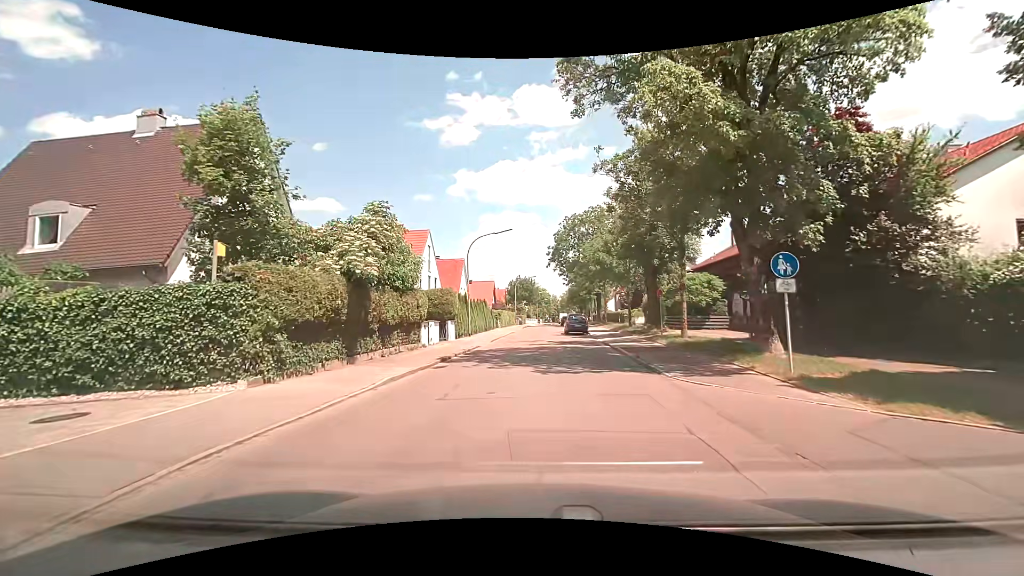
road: tertiary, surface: asphalt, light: Day
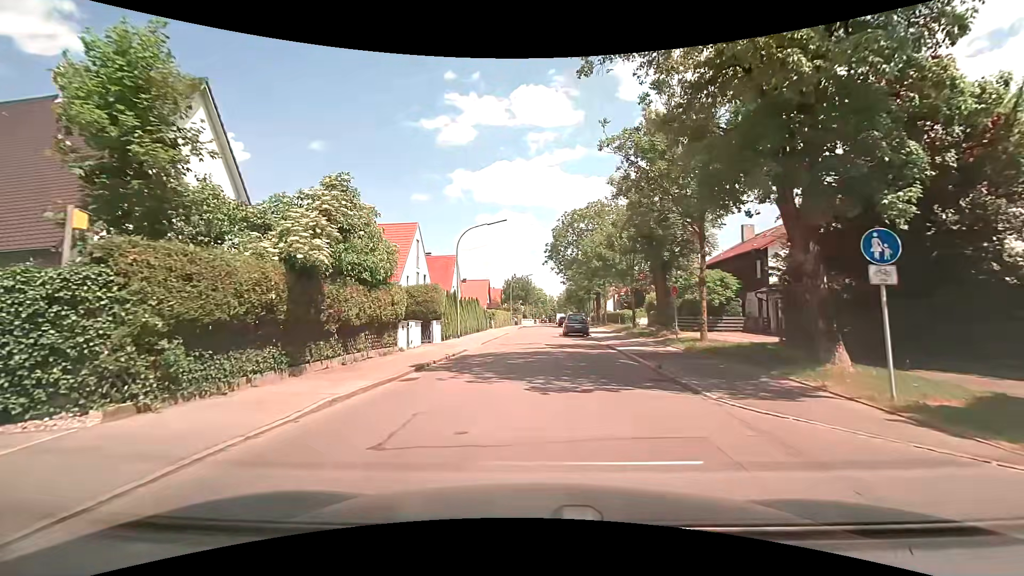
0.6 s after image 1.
(0.0, +3.3) m; +1°
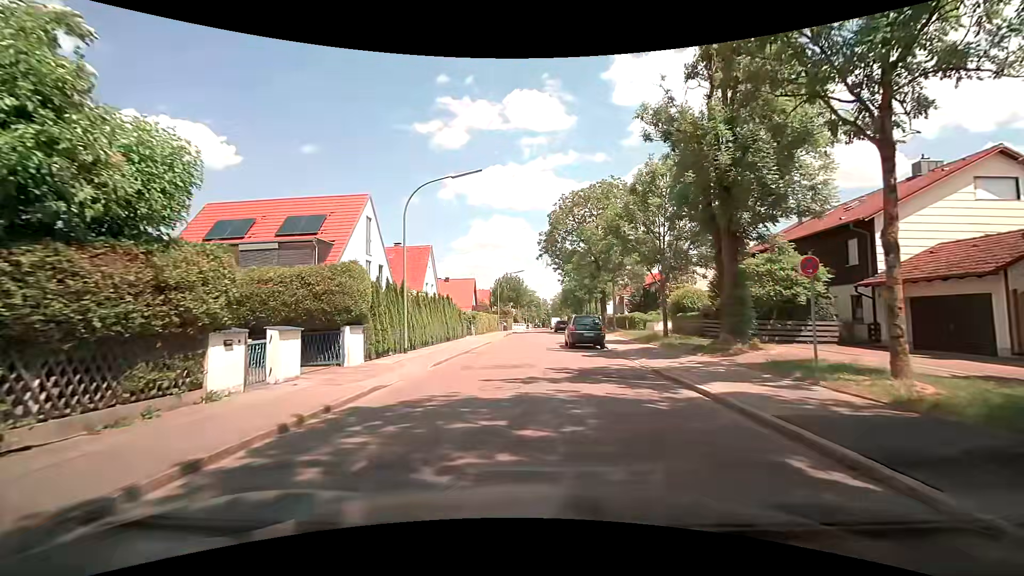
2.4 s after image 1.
(+0.1, +11.4) m; +1°
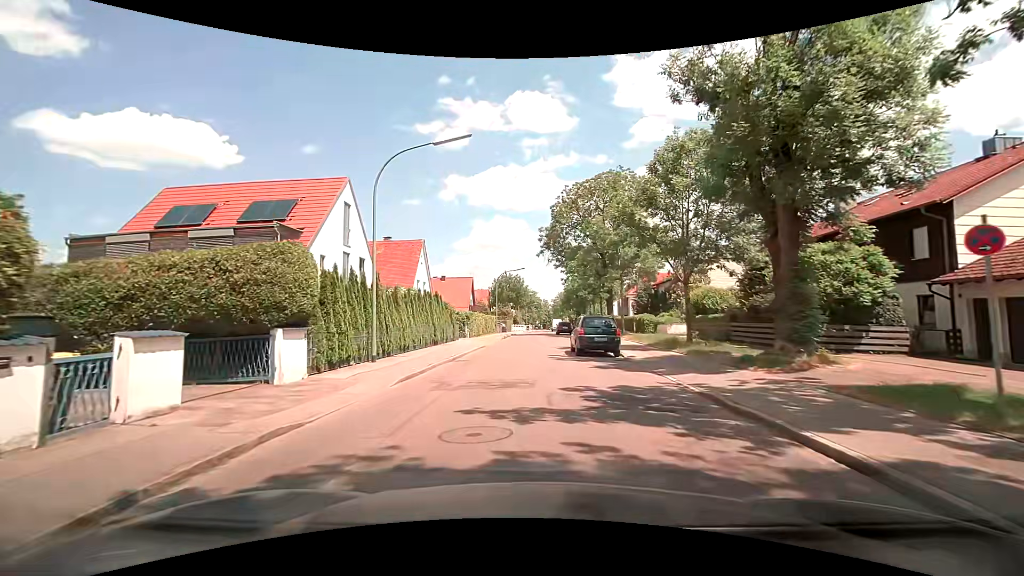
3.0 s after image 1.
(0.0, +4.1) m; 0°
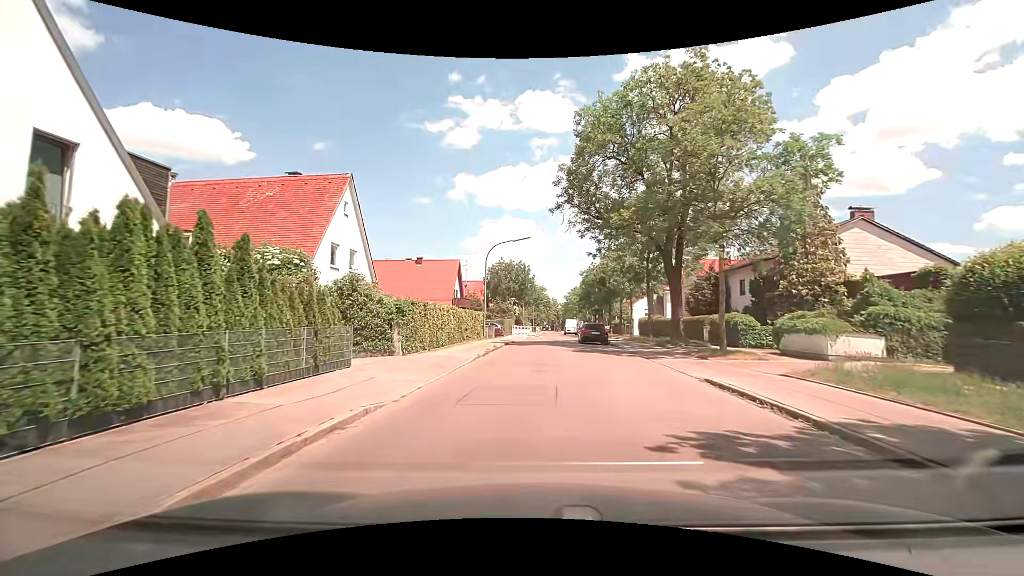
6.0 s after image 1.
(-0.4, +20.8) m; -2°
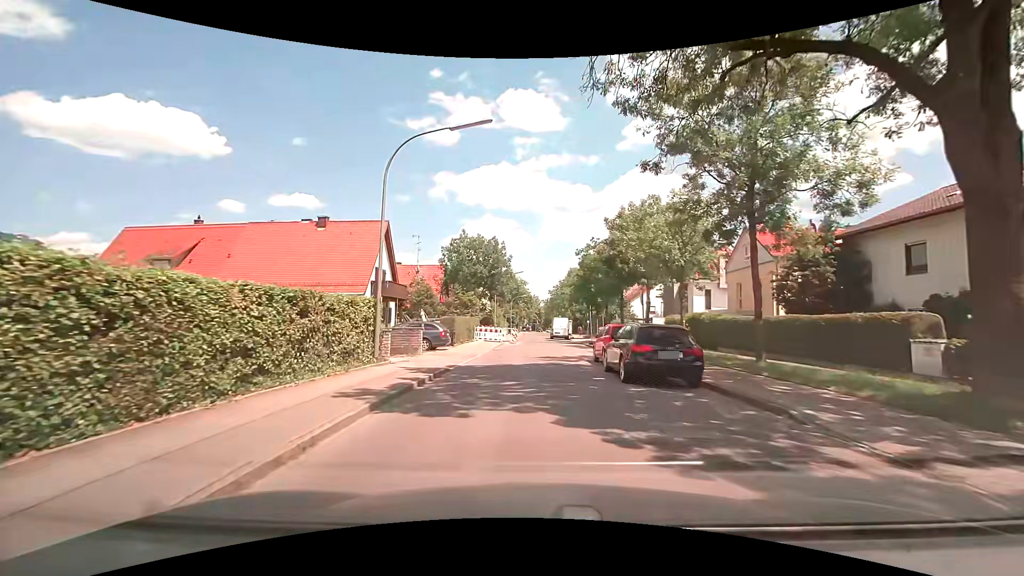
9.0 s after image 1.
(+0.6, +21.1) m; +3°
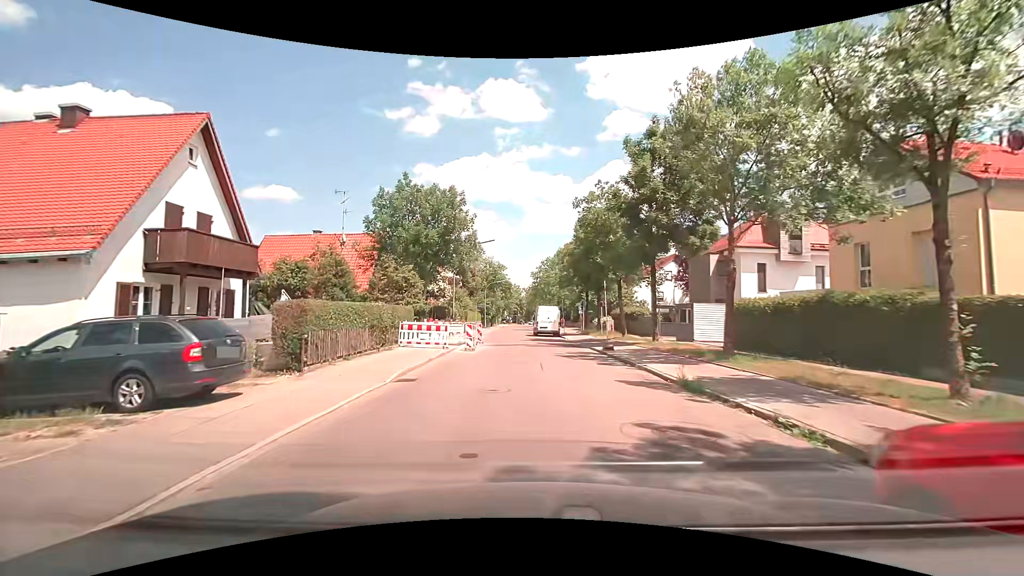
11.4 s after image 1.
(+0.4, +17.2) m; +2°
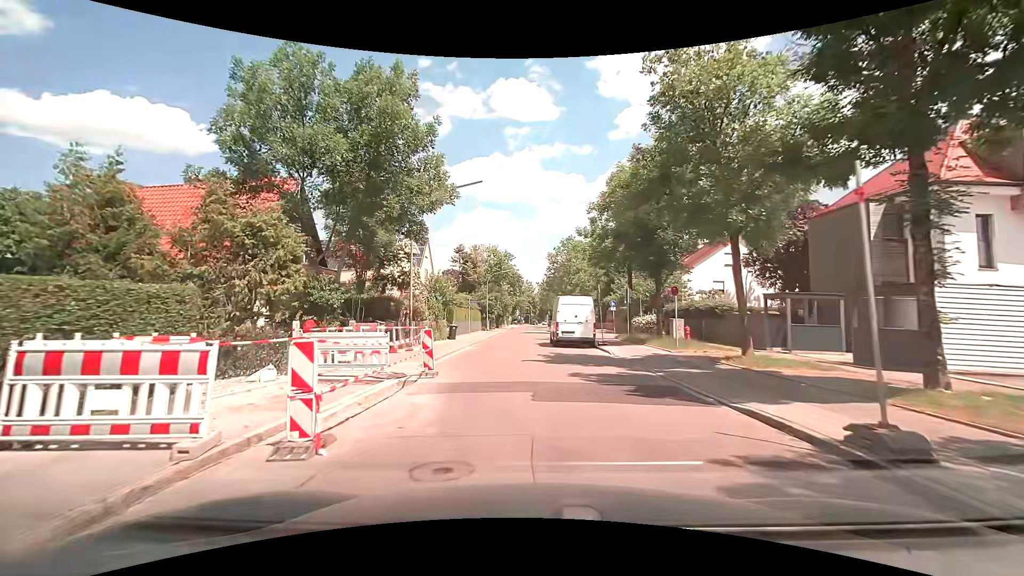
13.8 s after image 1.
(-0.1, +16.6) m; -1°
(0, +10) (-1, +20) (-1, +30) (0, +40) (0, +50) (0, +60) (0, +70) (0, +80) (0, +90) (0, +100) m
